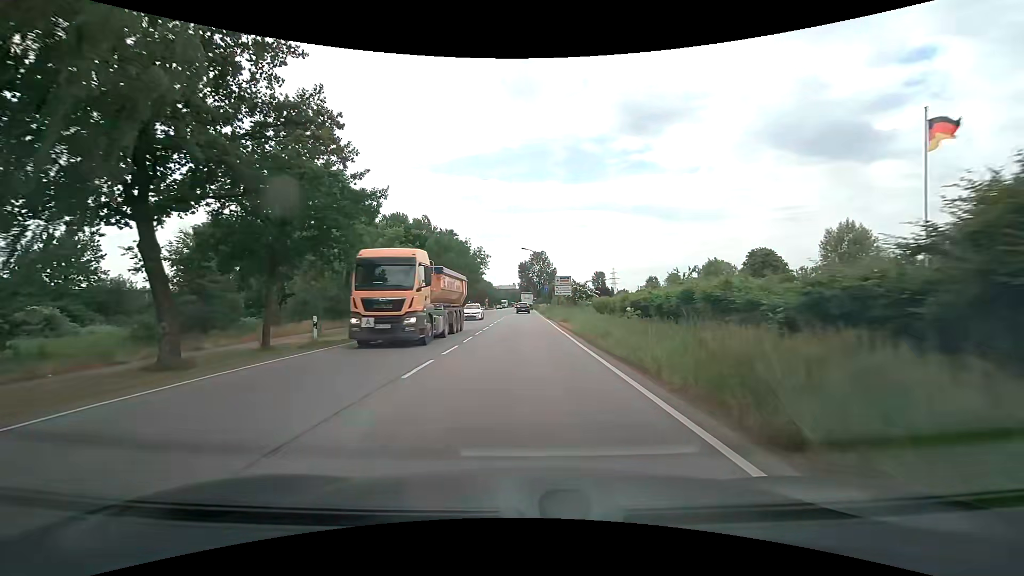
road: secondary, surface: asphalt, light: Day
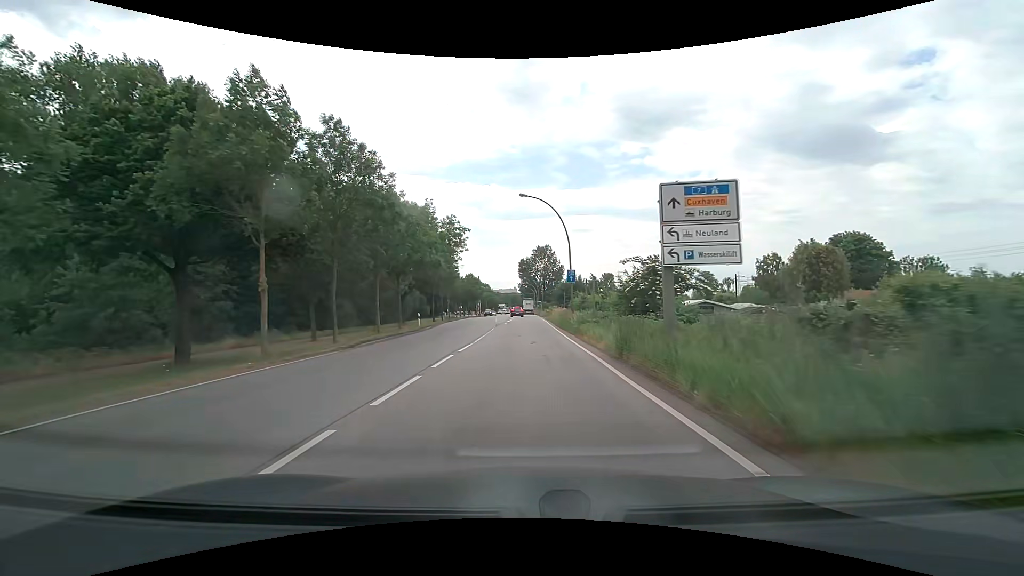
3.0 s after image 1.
(-0.1, +38.3) m; 0°
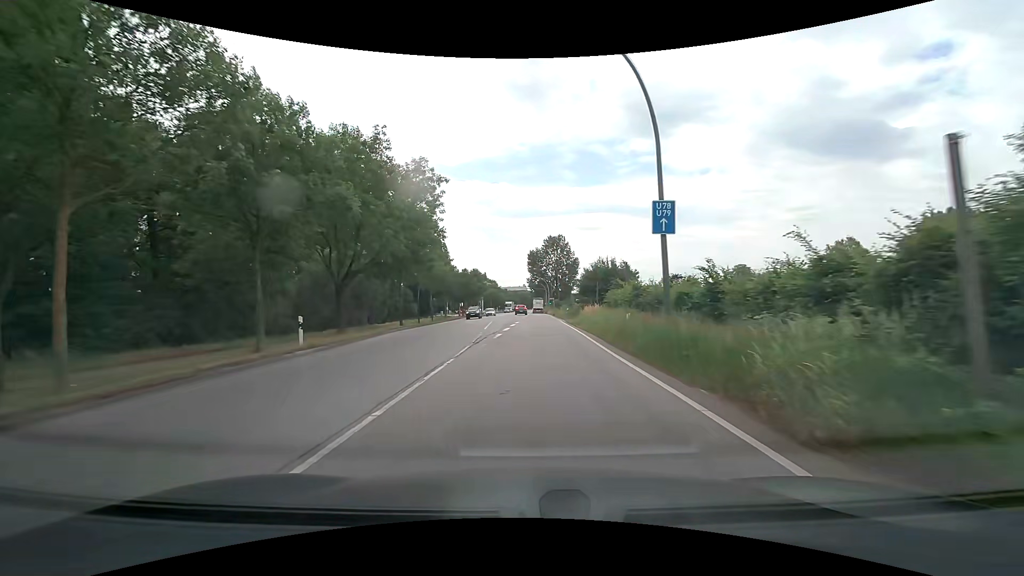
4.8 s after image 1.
(-0.1, +22.7) m; -1°
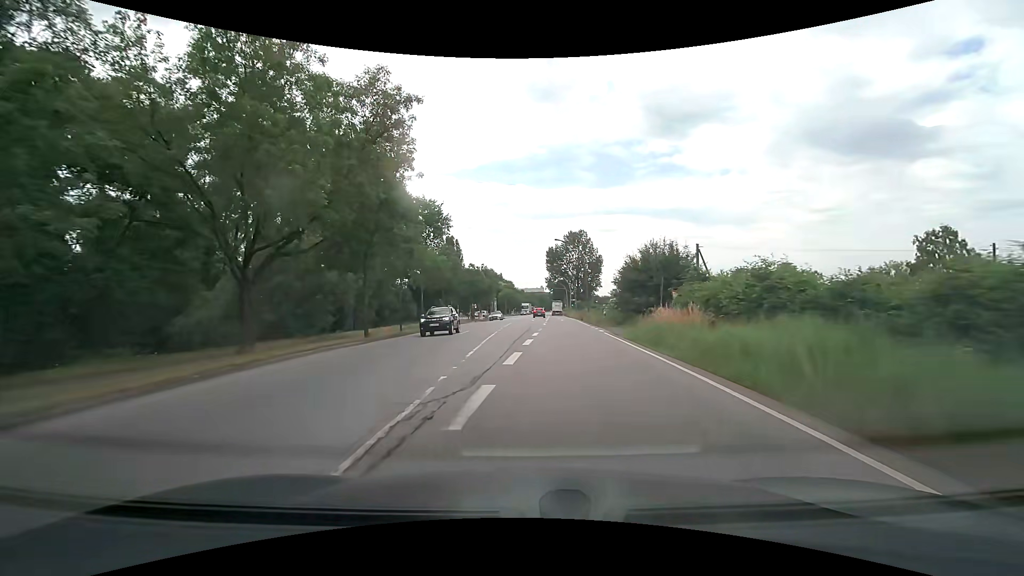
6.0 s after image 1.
(-0.2, +15.0) m; -1°
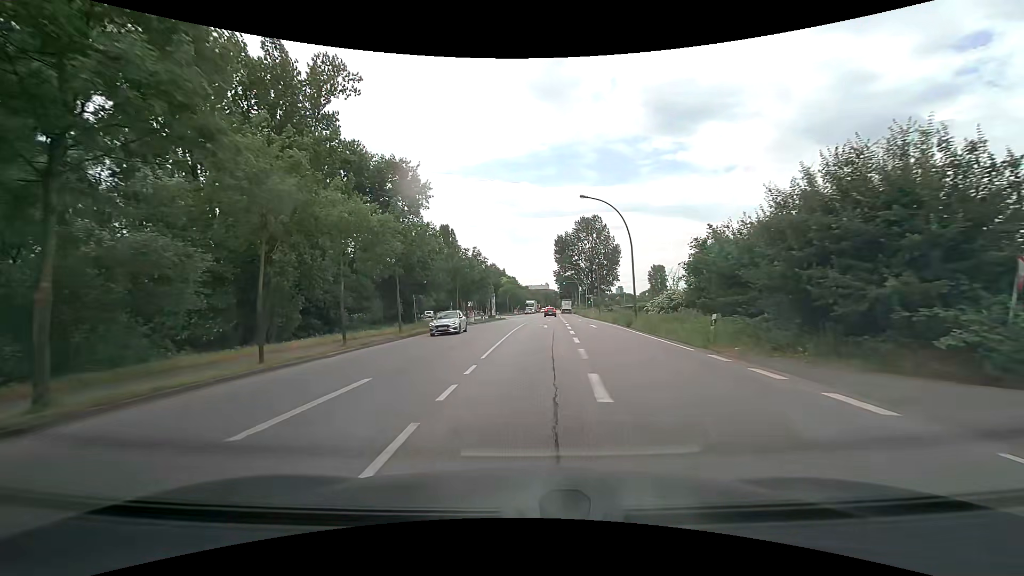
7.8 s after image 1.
(-0.4, +22.3) m; -1°
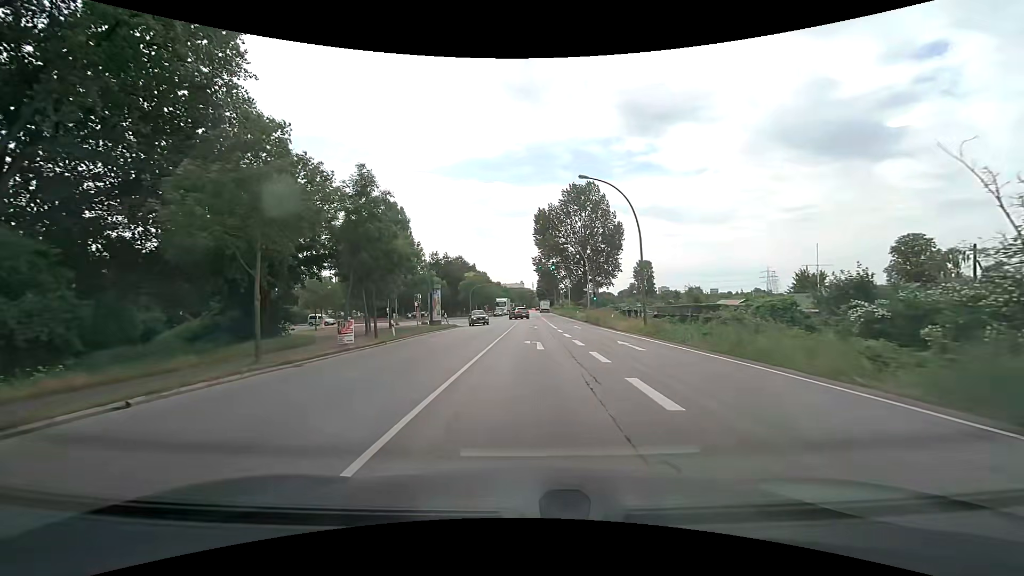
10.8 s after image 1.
(+1.3, +36.7) m; +3°
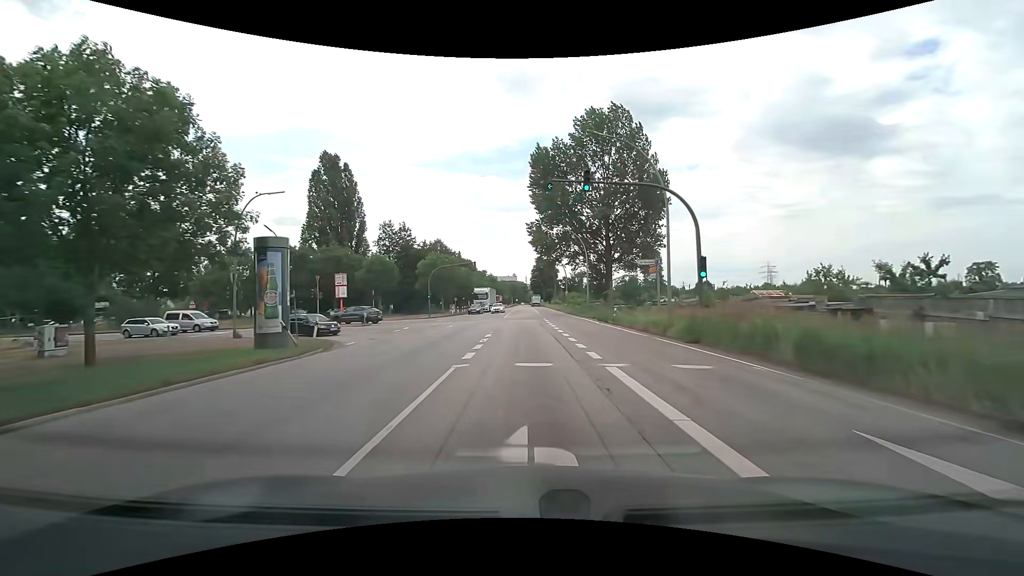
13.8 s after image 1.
(+0.2, +36.0) m; +1°
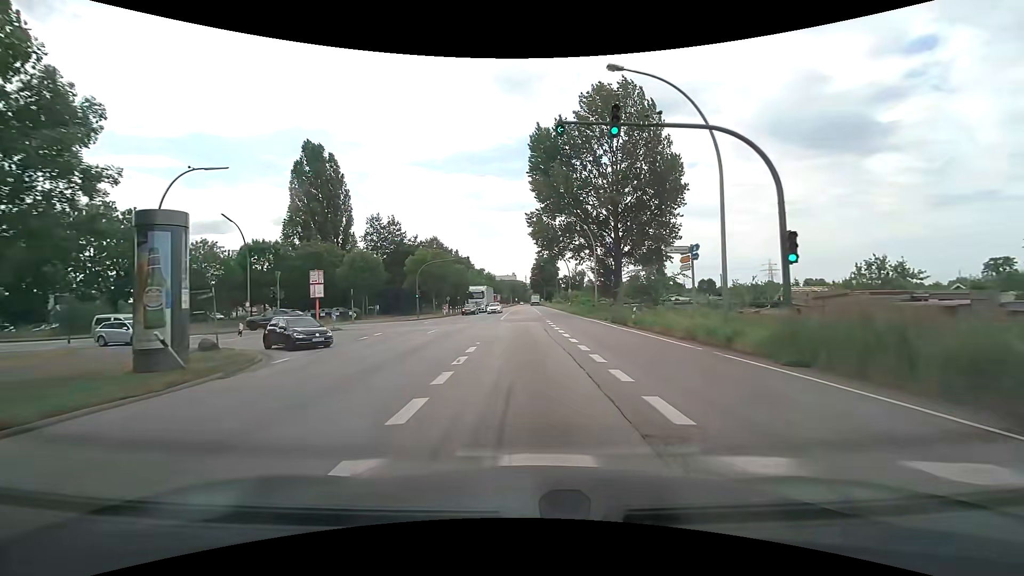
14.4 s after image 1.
(0.0, +6.6) m; 0°
